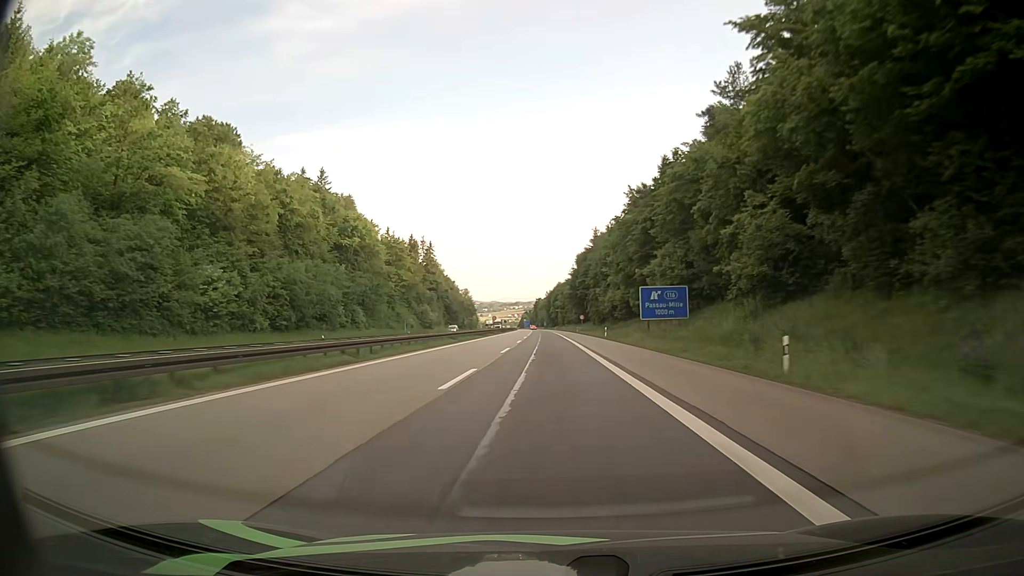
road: motorway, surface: asphalt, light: Day
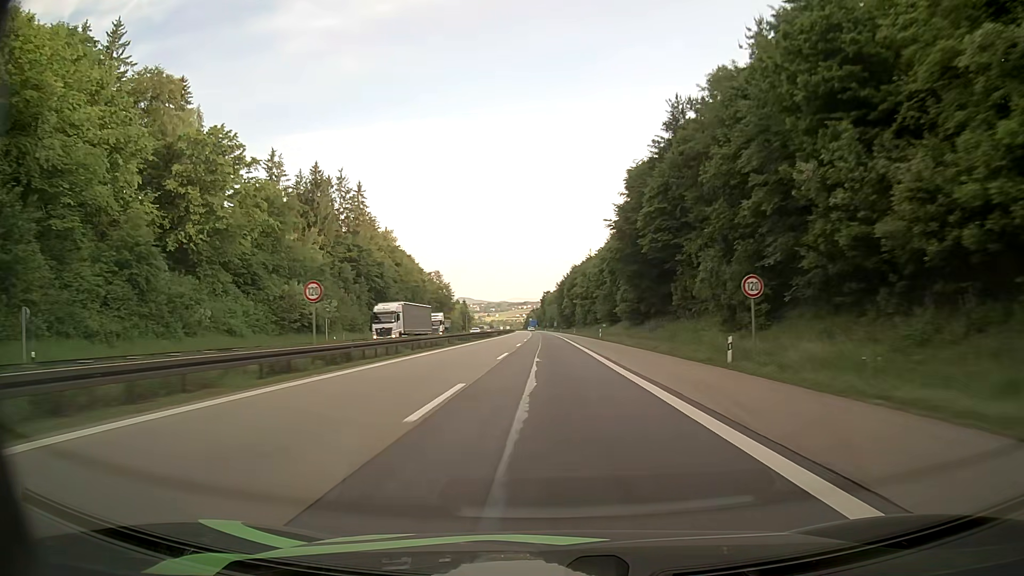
(-1.1, +94.3) m; -1°
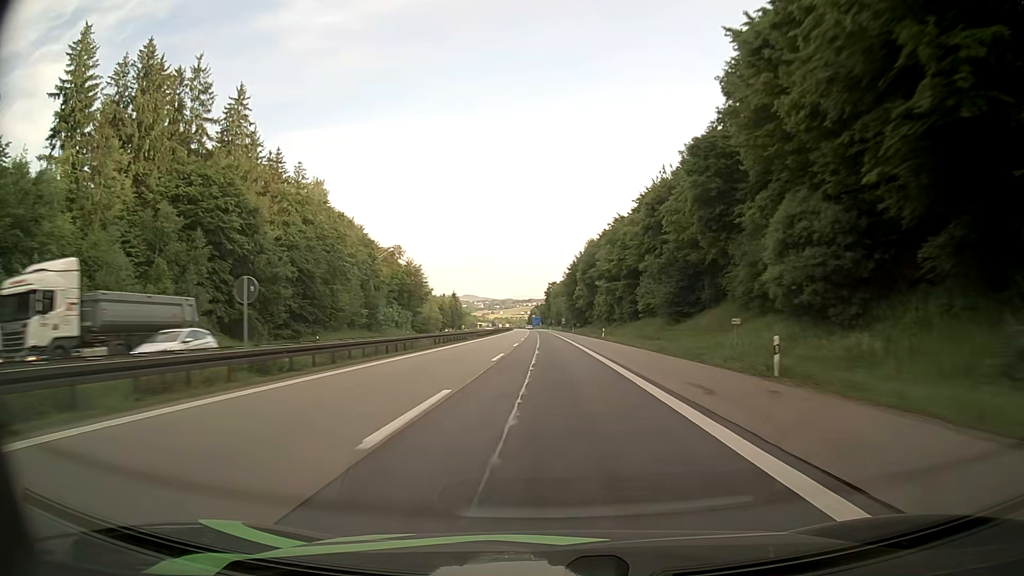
(-0.5, +55.8) m; -1°
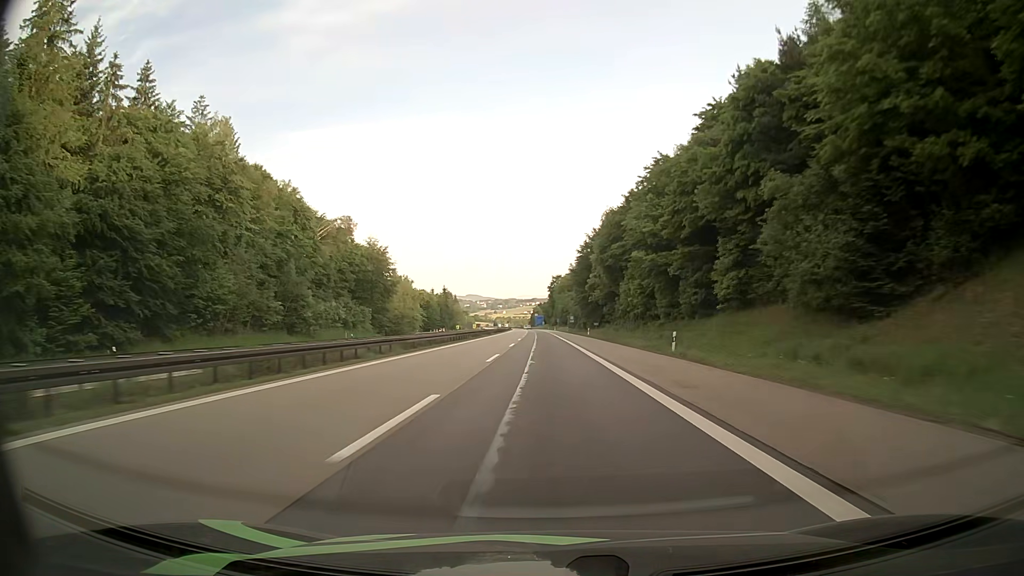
(-0.2, +36.7) m; 0°
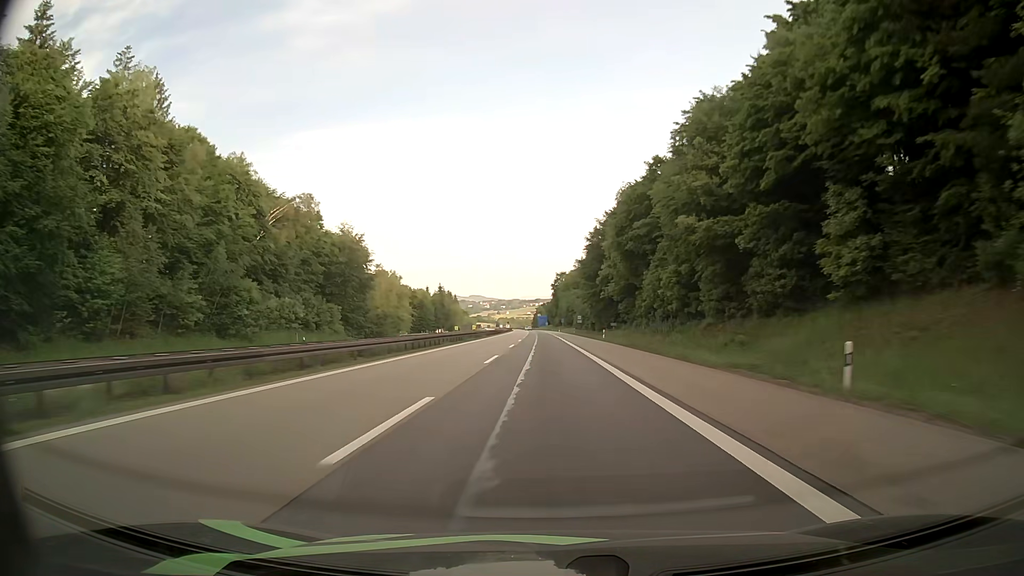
(-0.1, +18.2) m; -1°
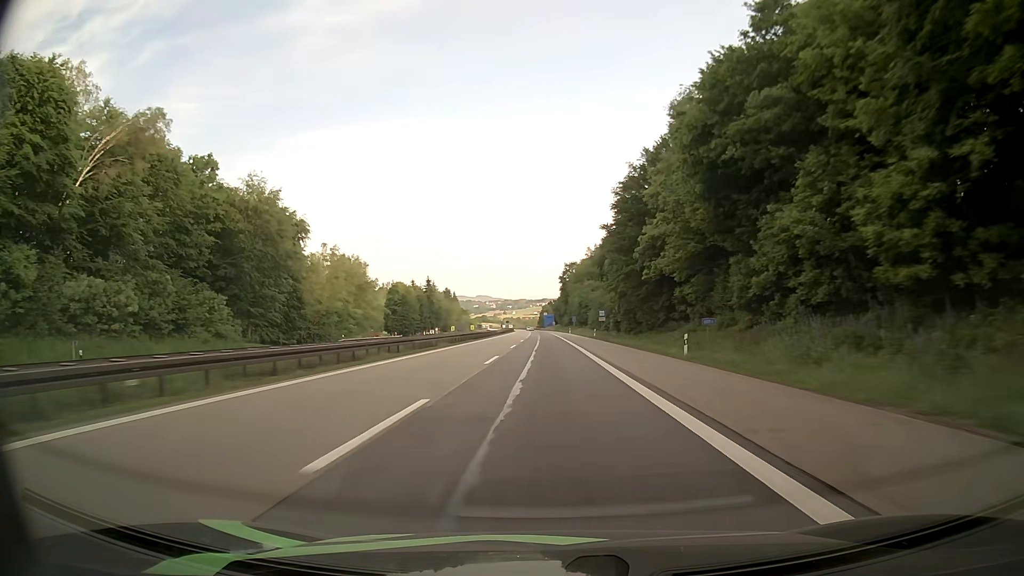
(0.0, +36.3) m; 0°
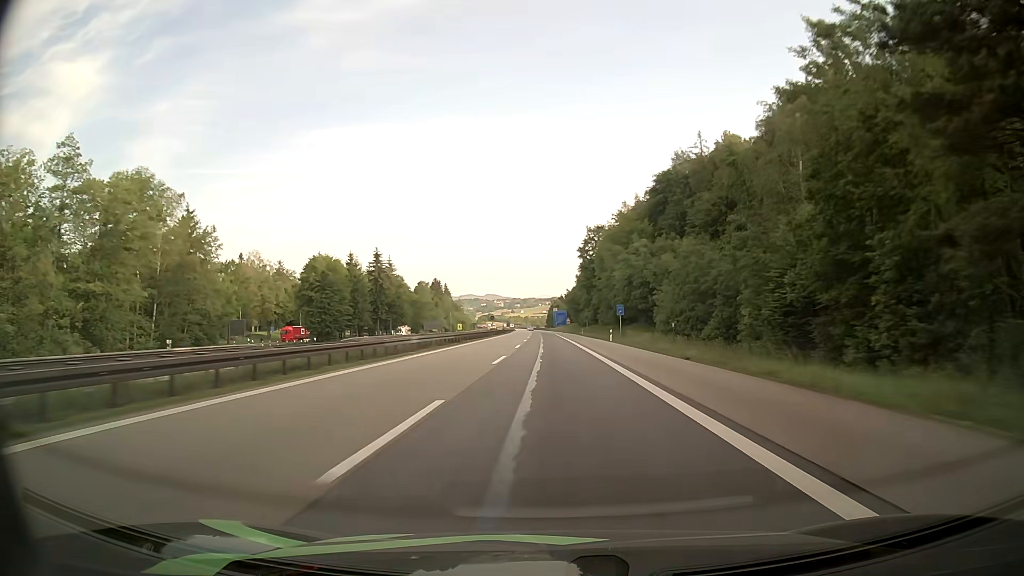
(-0.7, +72.4) m; -1°
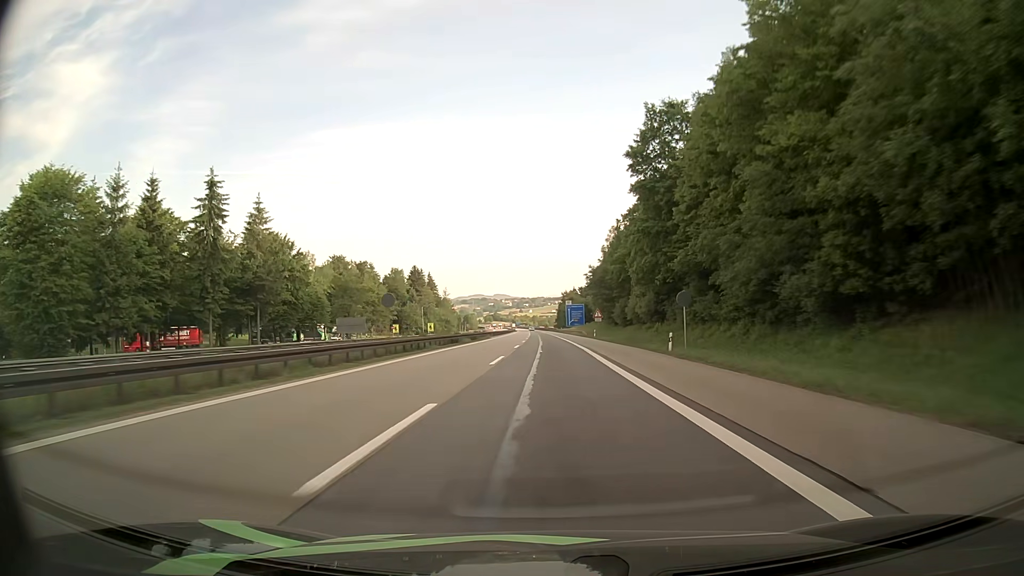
(-0.2, +72.1) m; -1°
(0, +10) (0, +20) (0, +30) (0, +40) (0, +50) (0, +60) (-1, +70) (-1, +80) (-1, +90) (-1, +100) m
